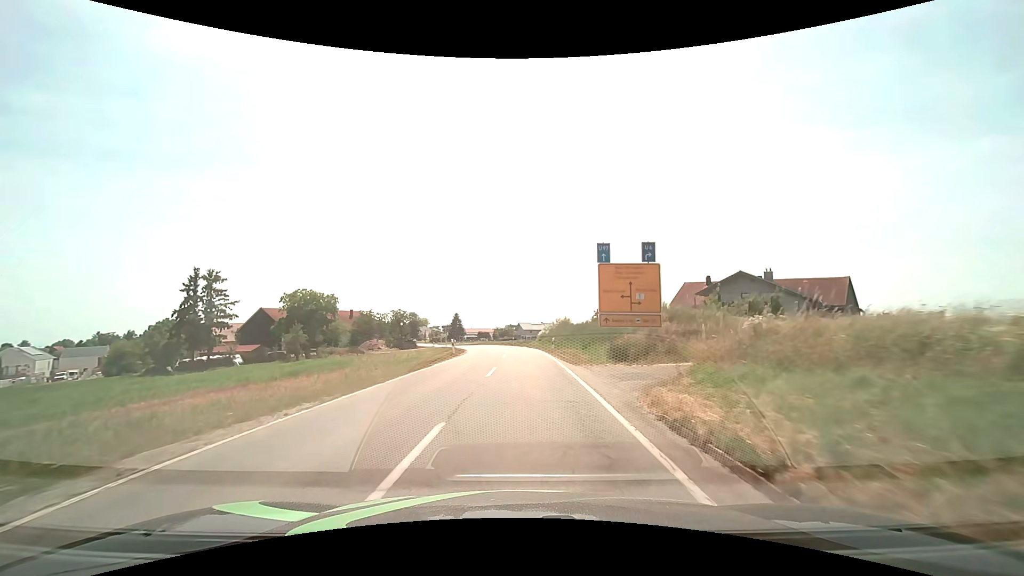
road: secondary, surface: asphalt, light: Day
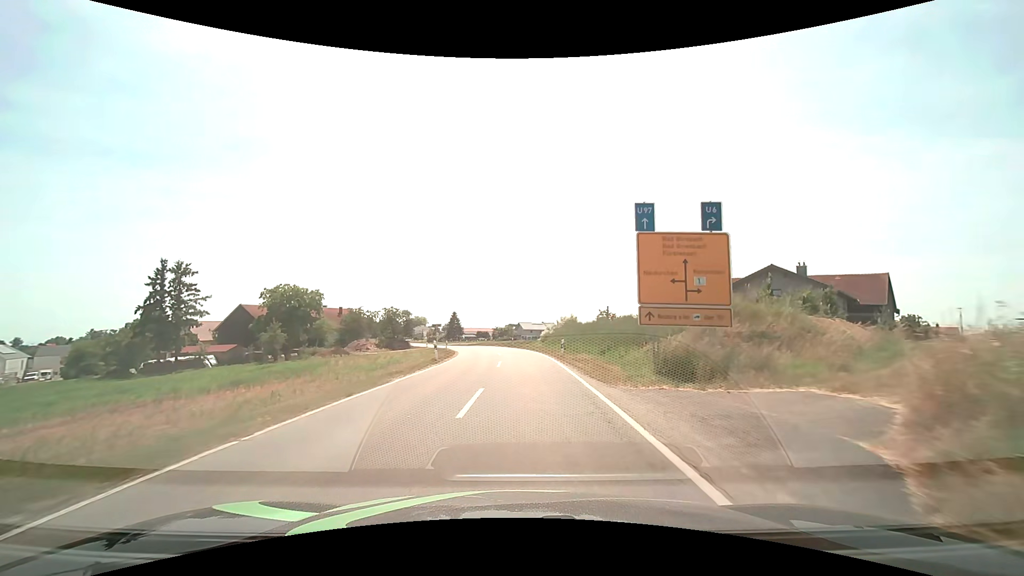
(0.0, +7.2) m; 0°
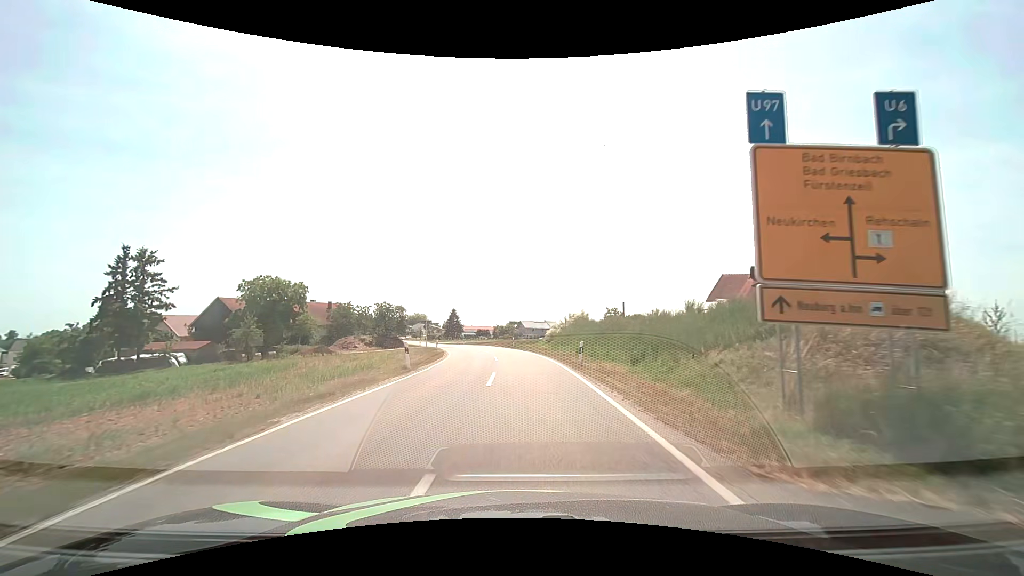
(0.0, +7.3) m; 0°
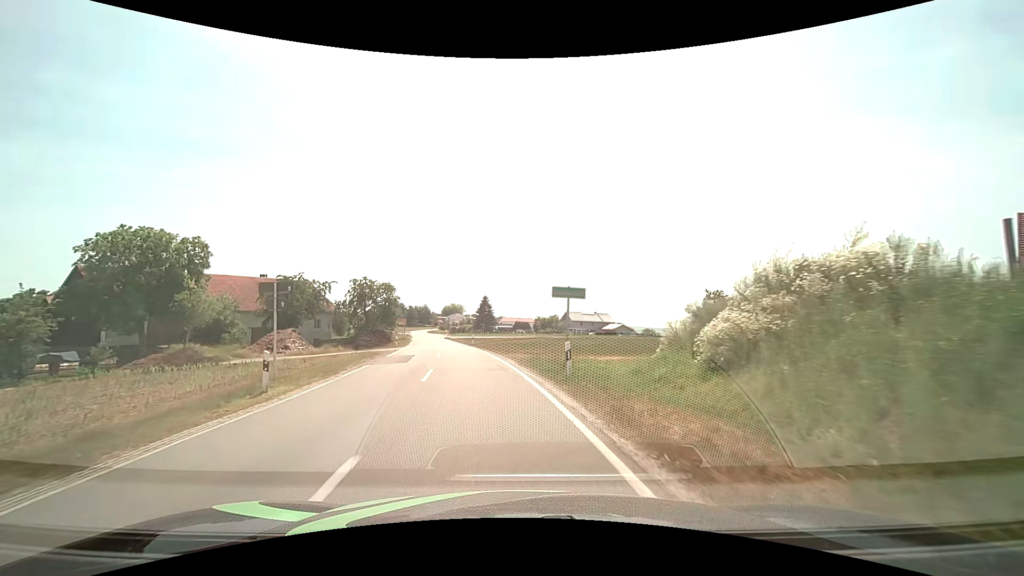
(-0.3, +35.0) m; -4°
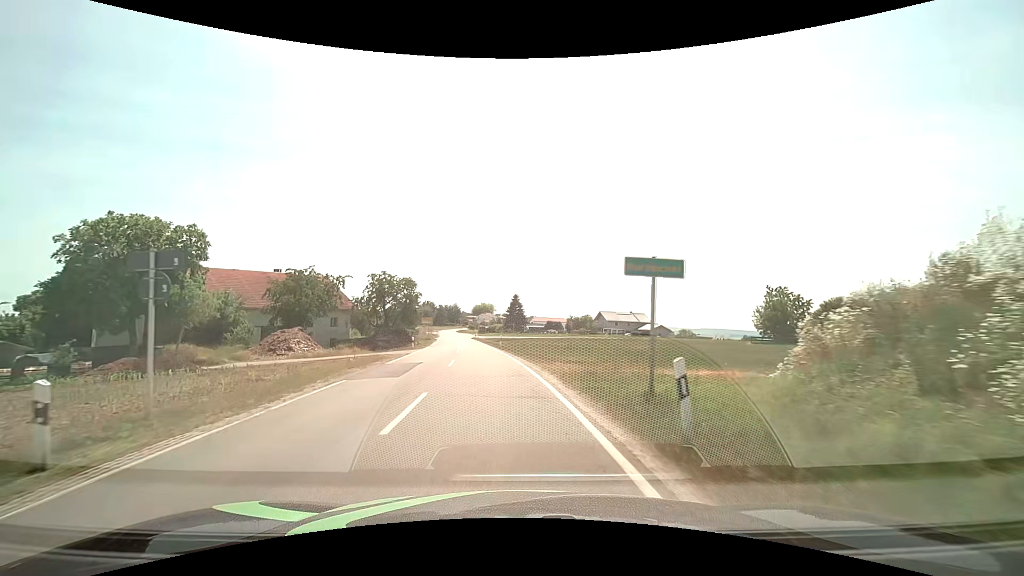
(-0.2, +6.5) m; -4°
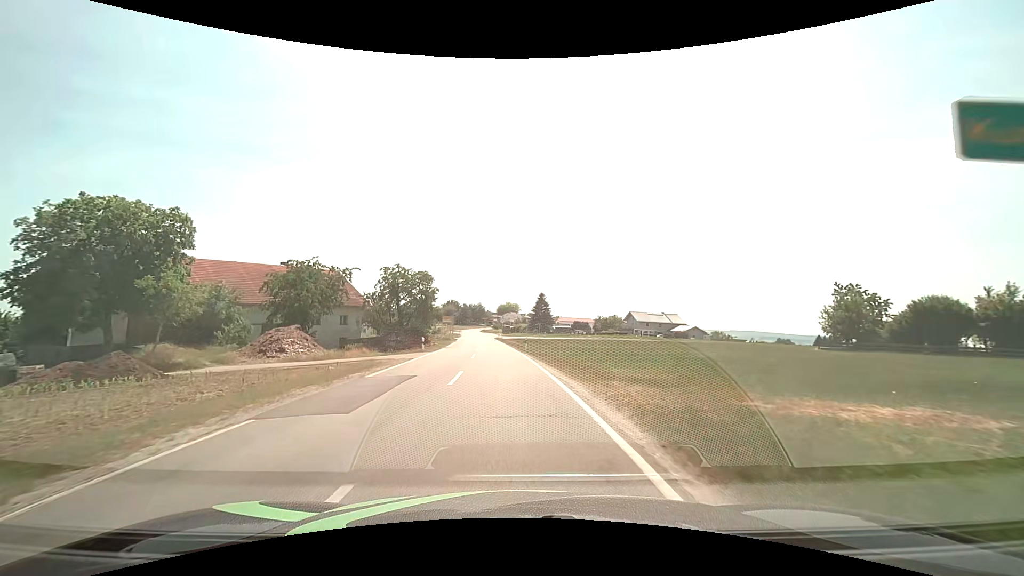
(-0.2, +6.3) m; -4°
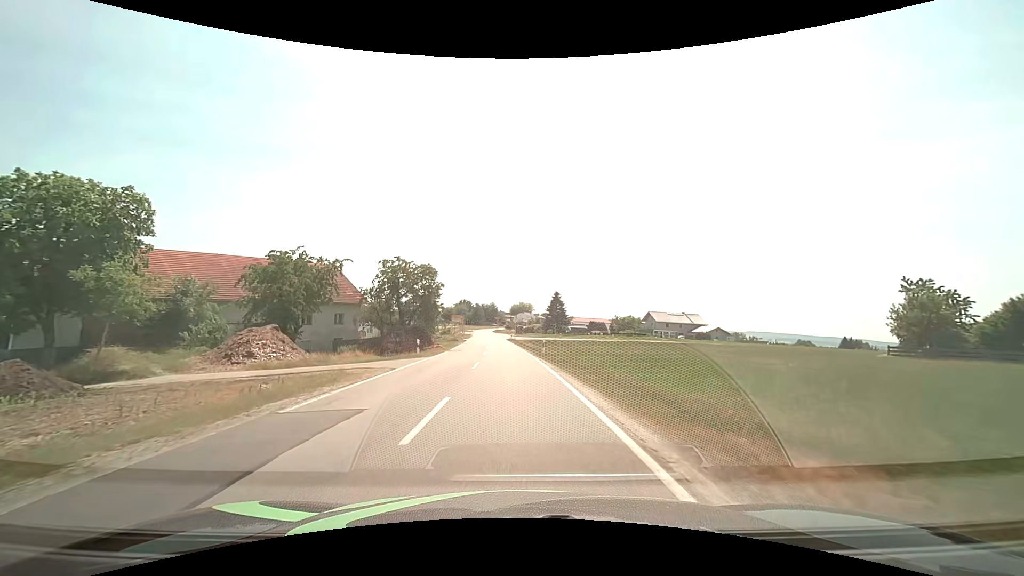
(-0.1, +6.2) m; -1°
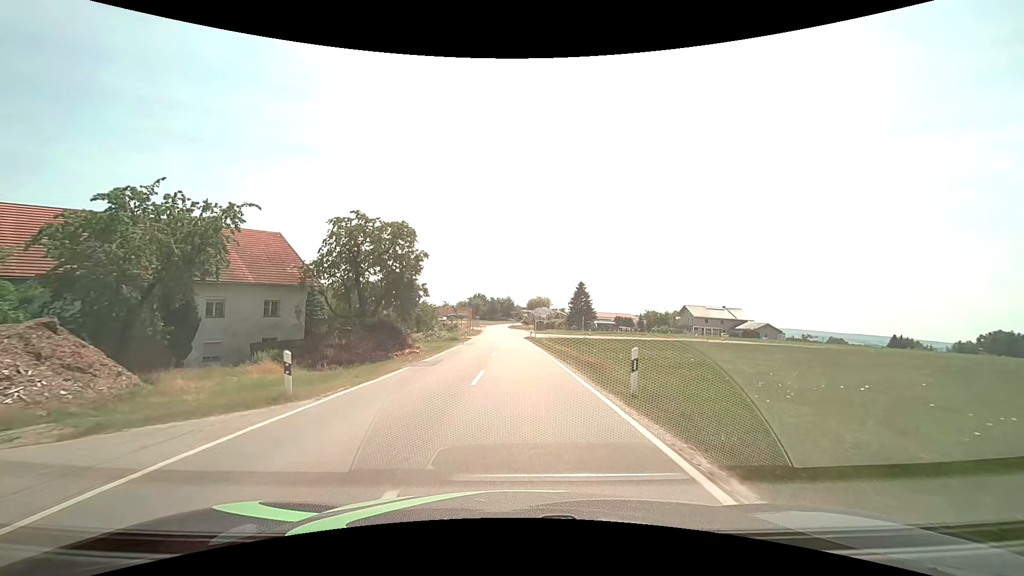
(-0.6, +17.8) m; -2°
(0, +10) (0, +20) (0, +30) (0, +40) (0, +50) (-1, +60) (+1, +70) (+9, +74) (+19, +73) (+28, +70) m
